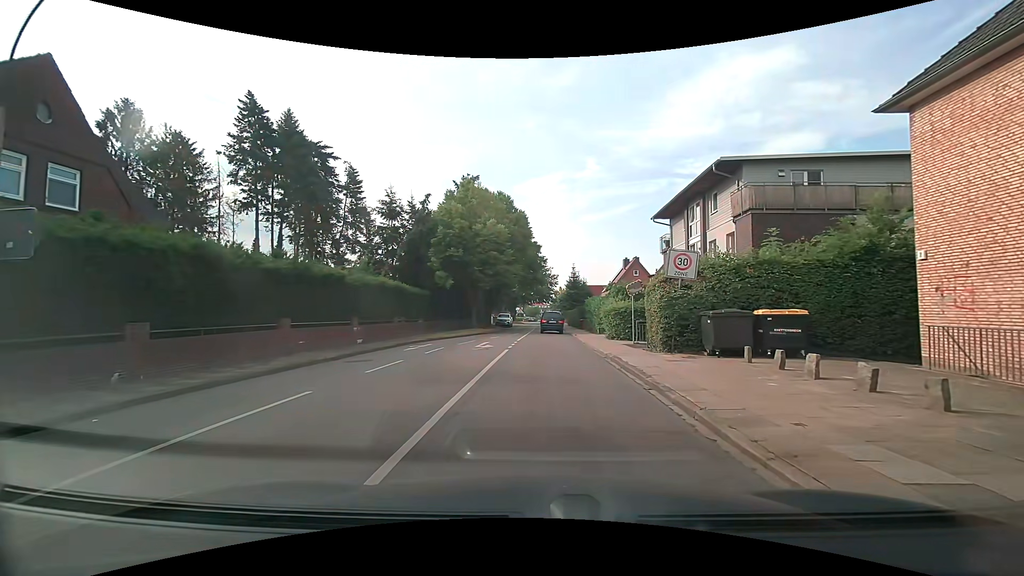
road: residential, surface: asphalt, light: Day
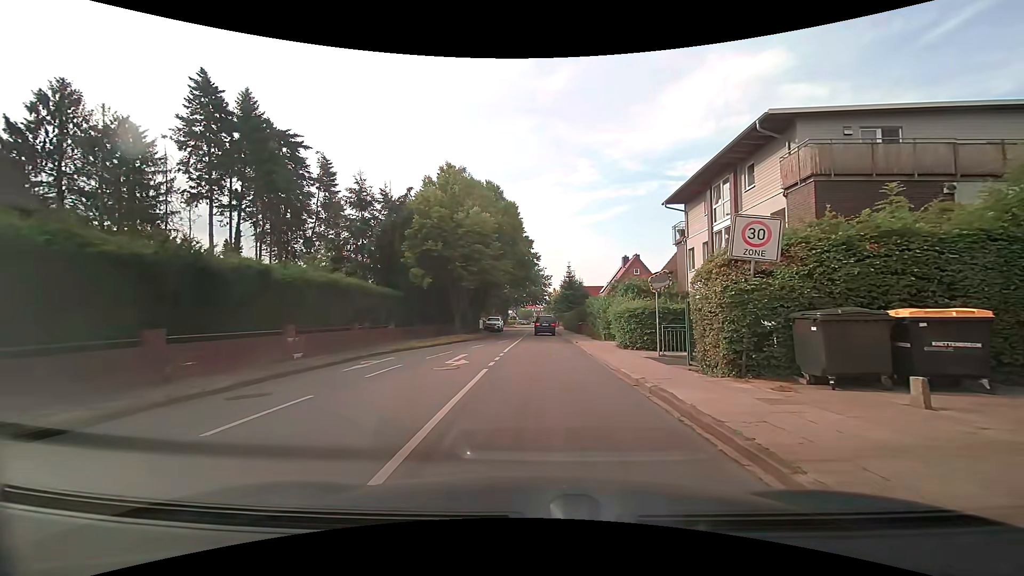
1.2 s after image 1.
(0.0, +5.8) m; 0°
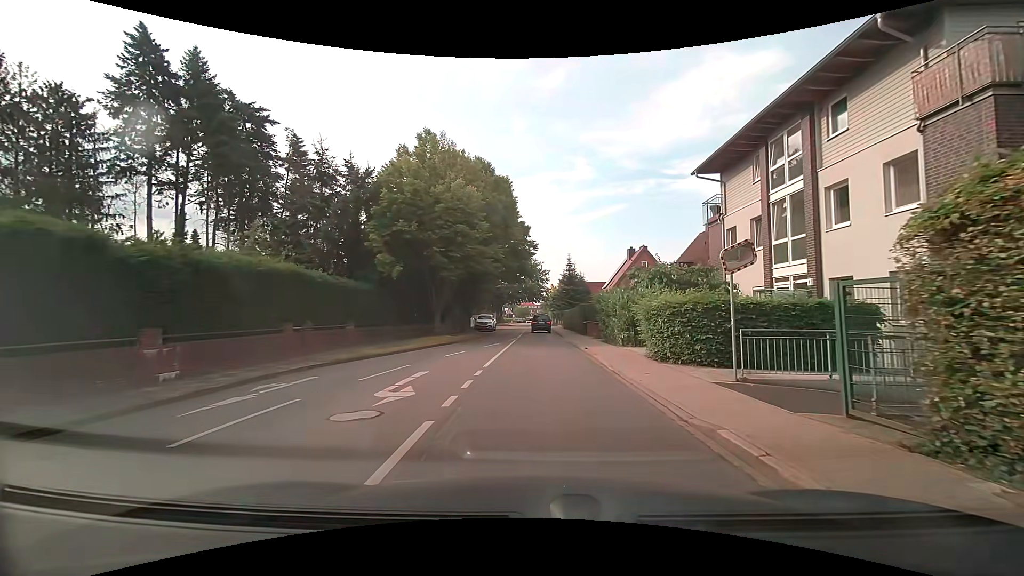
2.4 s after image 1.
(+0.1, +6.7) m; +1°
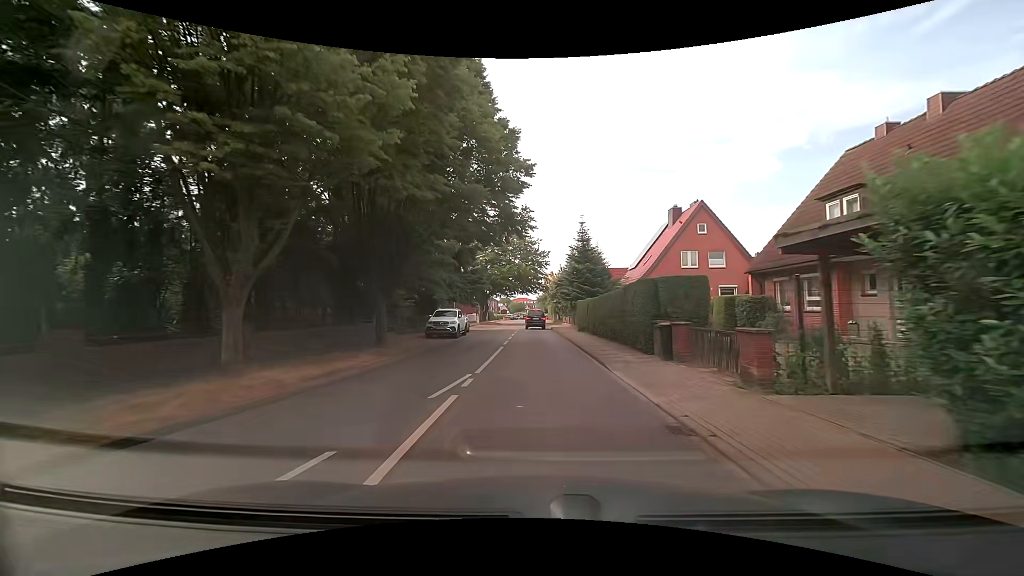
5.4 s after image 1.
(-0.1, +21.8) m; -1°
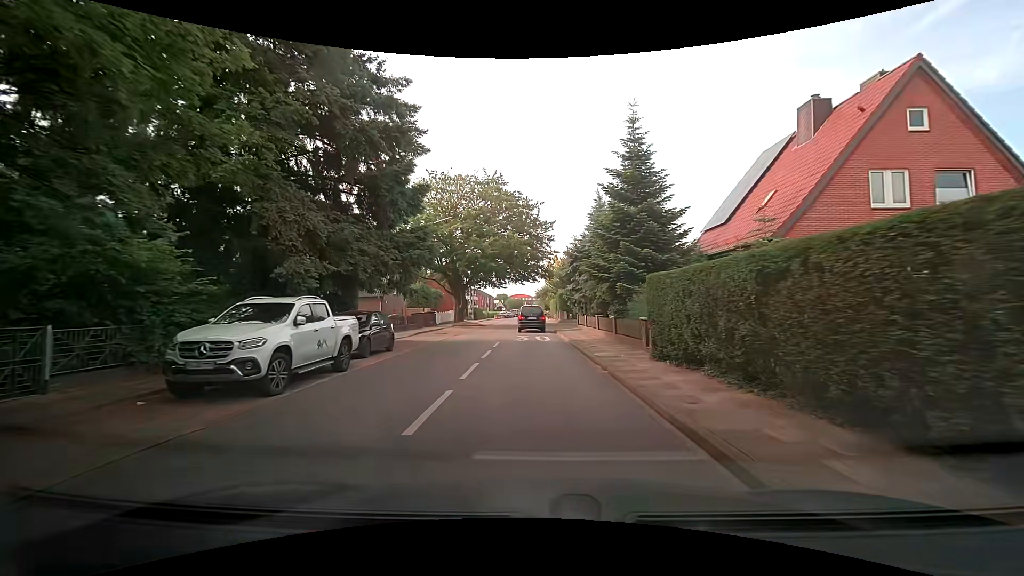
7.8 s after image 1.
(+0.3, +20.9) m; 0°
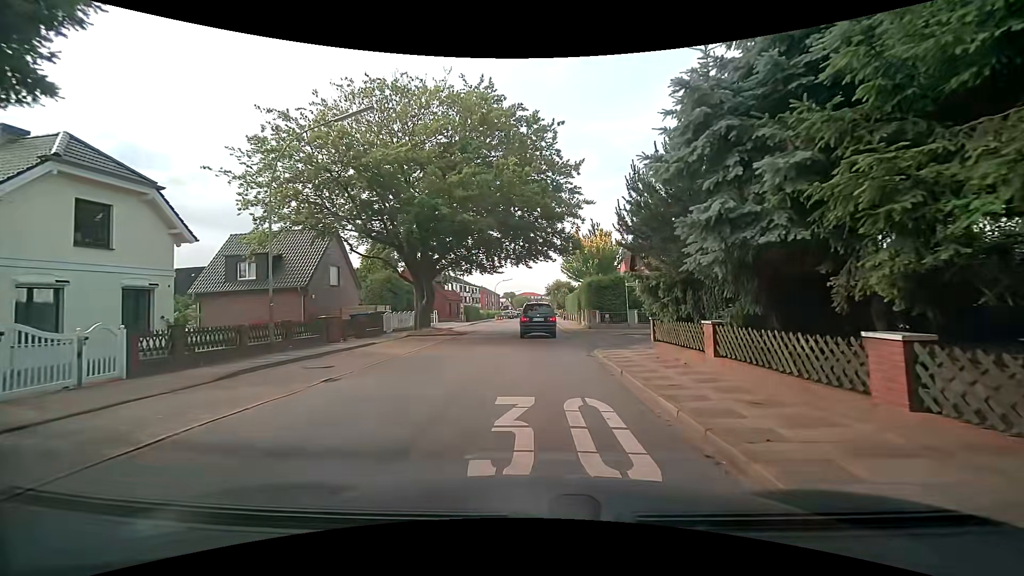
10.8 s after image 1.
(-0.1, +18.7) m; 0°
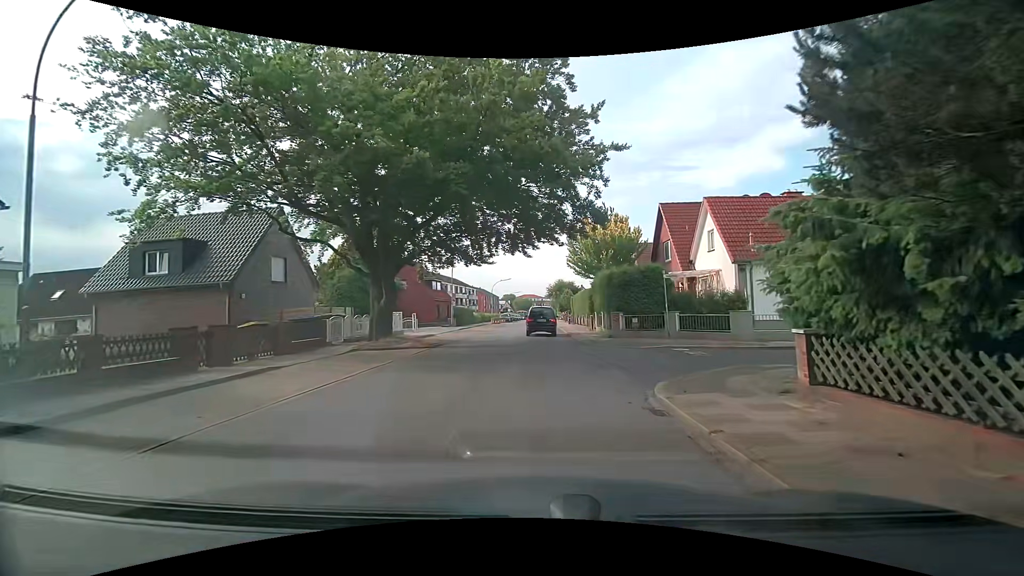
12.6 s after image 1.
(-0.1, +8.0) m; -2°
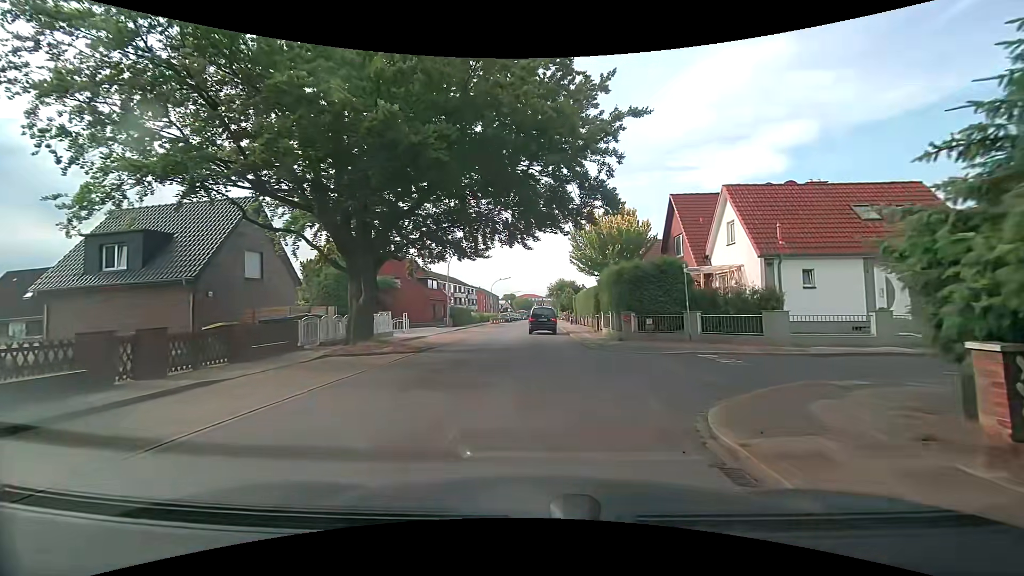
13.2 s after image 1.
(+0.1, +2.6) m; +1°
(0, +10) (0, +20) (+1, +30) (+1, +40) (+1, +50) (+1, +60) (+2, +70) (+2, +80) (+2, +90) (+3, +100) m
